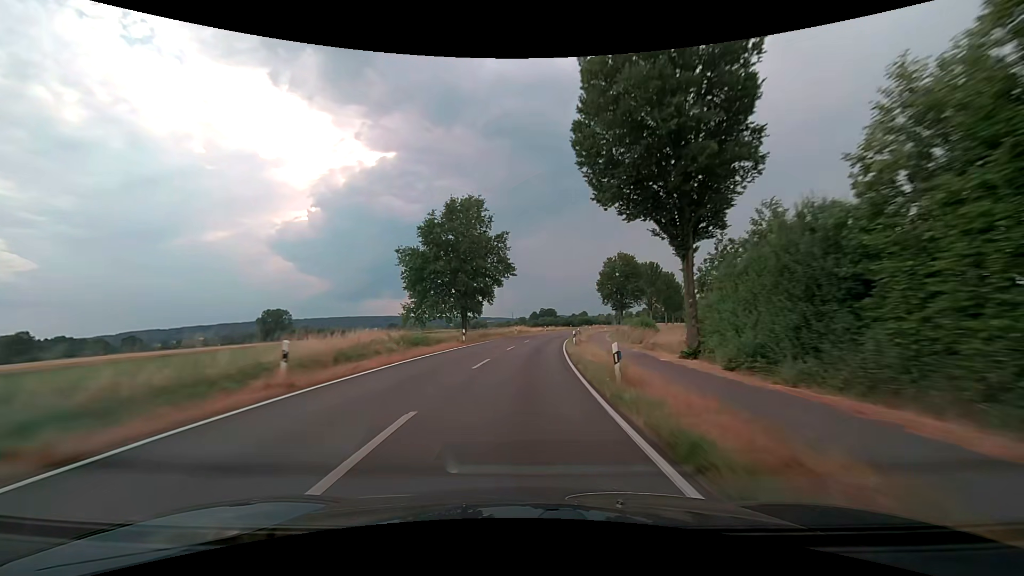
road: secondary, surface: asphalt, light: Day
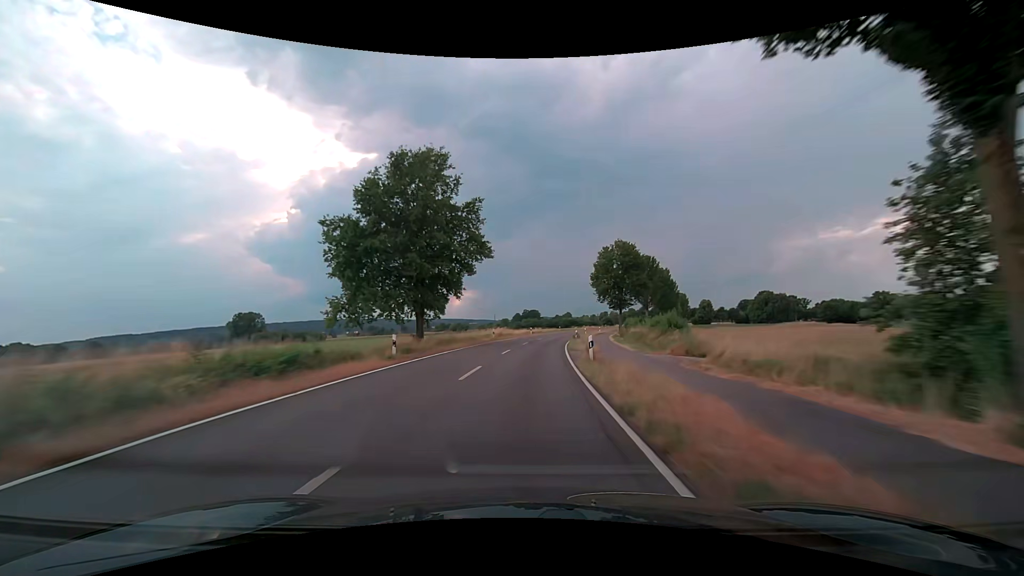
(+0.3, +15.0) m; +2°
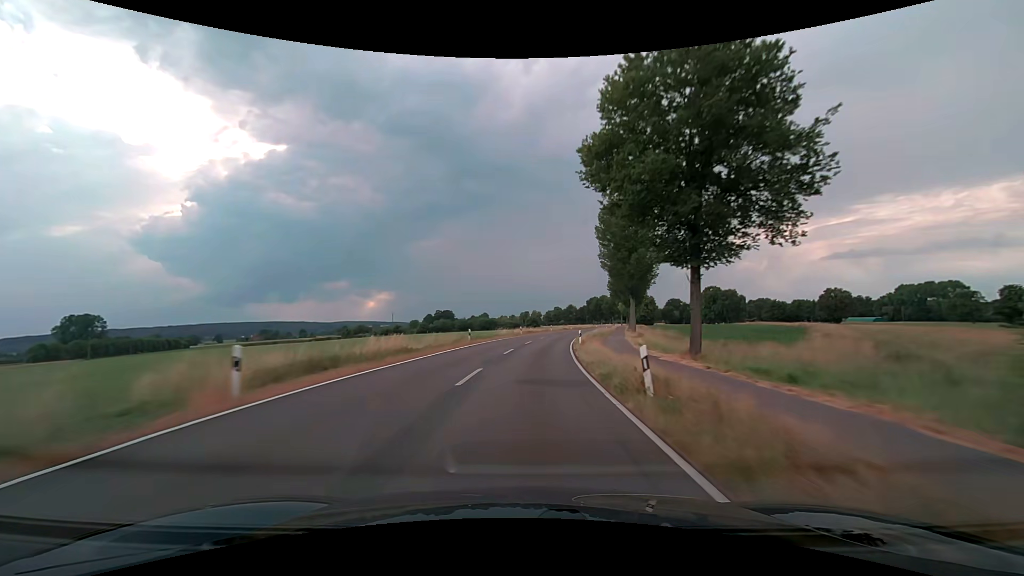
(+4.7, +60.9) m; +9°
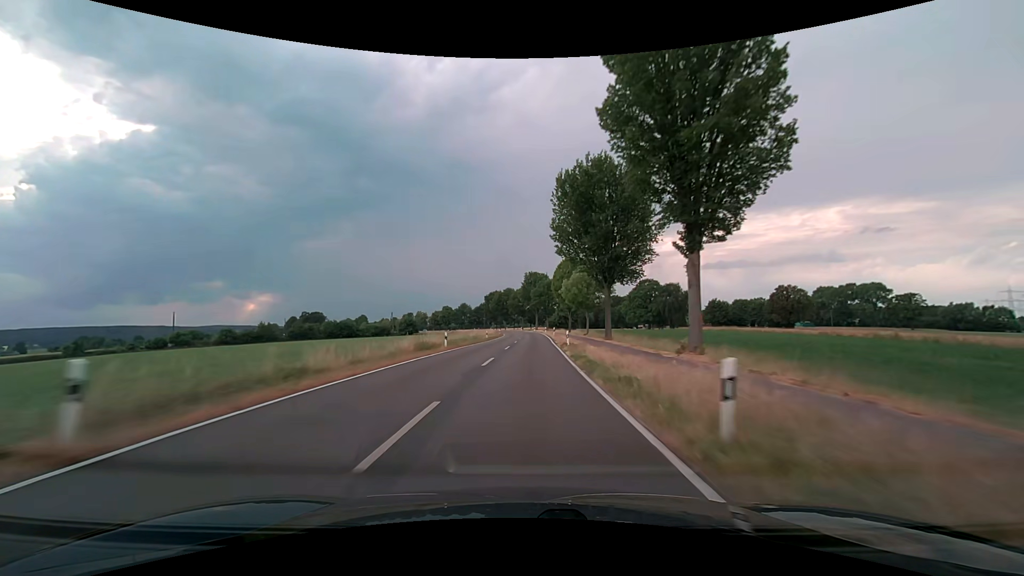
(+8.5, +77.2) m; +12°
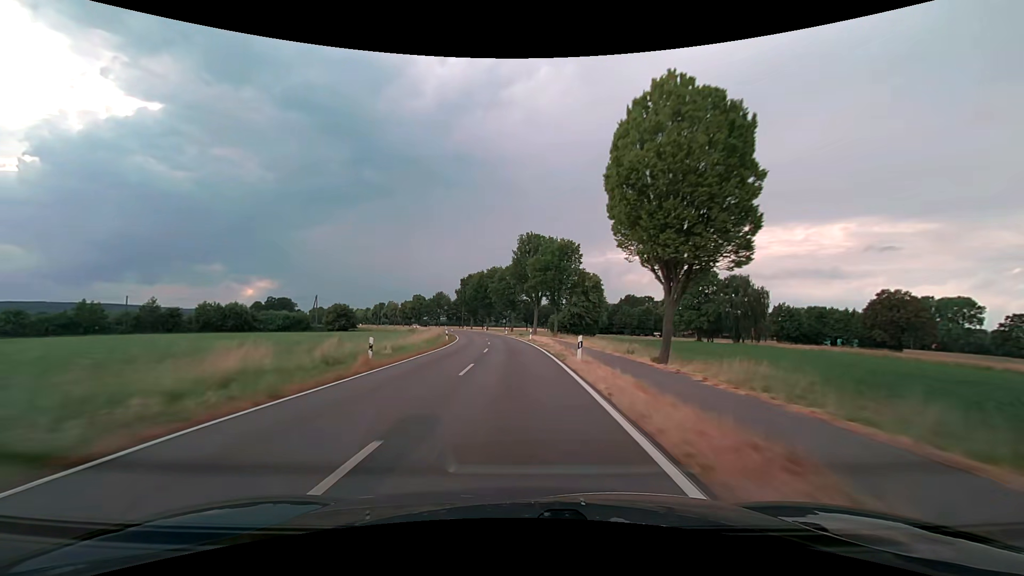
(+1.7, +62.9) m; +1°
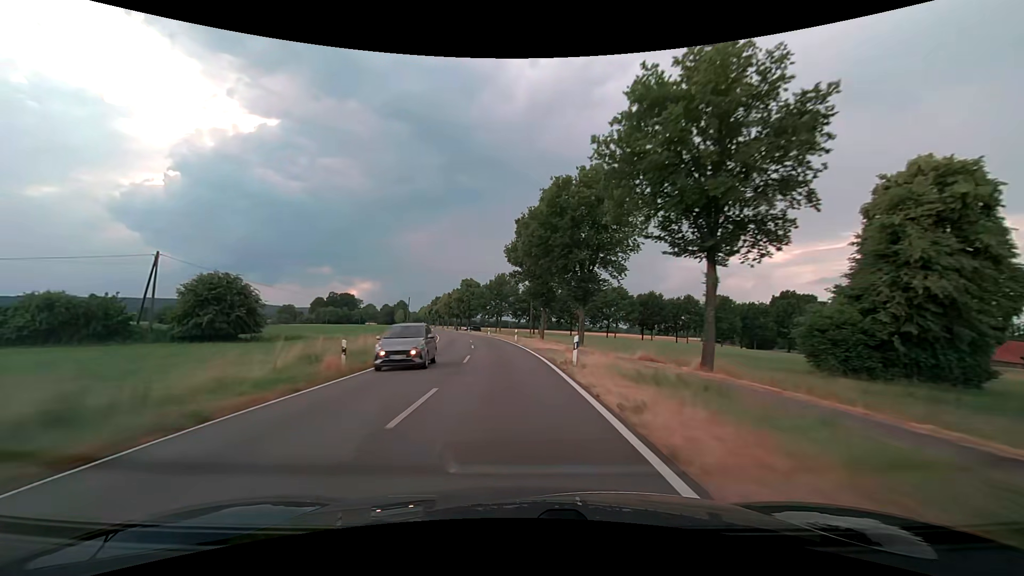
(-5.8, +78.7) m; -10°
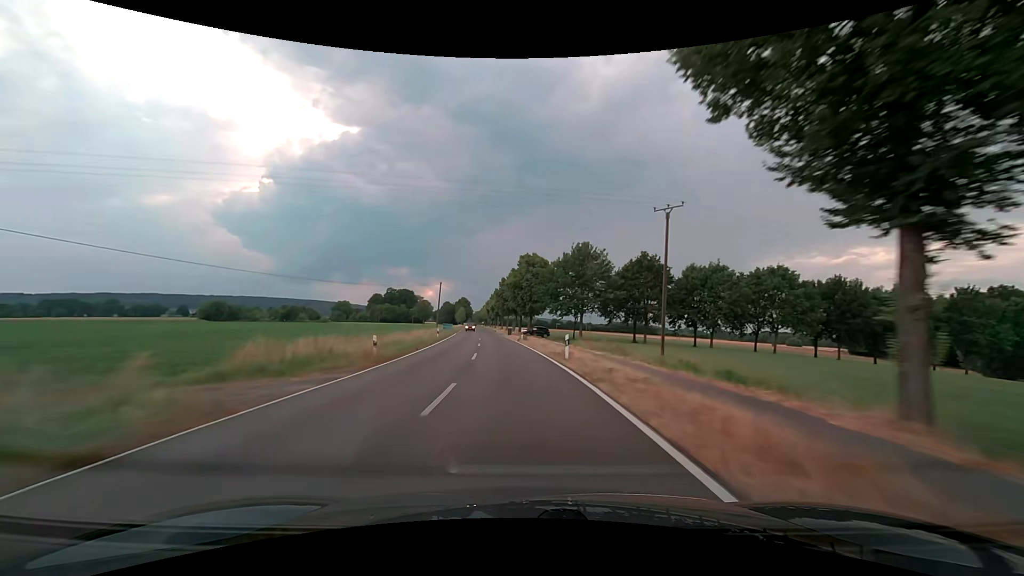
(-3.4, +47.2) m; -8°
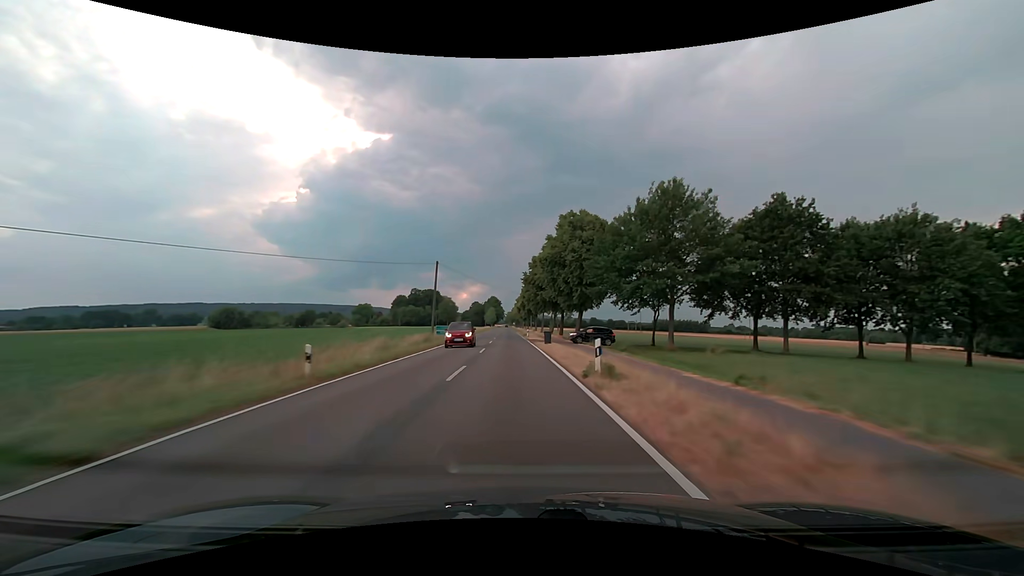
(-1.1, +31.6) m; -4°
(0, +10) (0, +20) (-1, +30) (-1, +40) (-2, +50) (-2, +60) (-2, +70) (-3, +80) (-3, +90) (-3, +100) m
